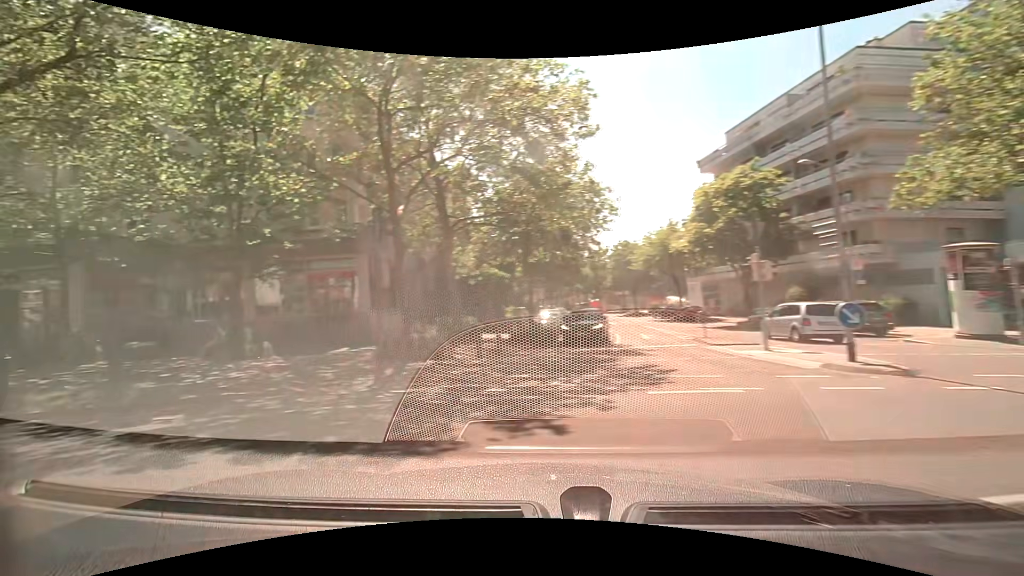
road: tertiary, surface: asphalt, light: Day
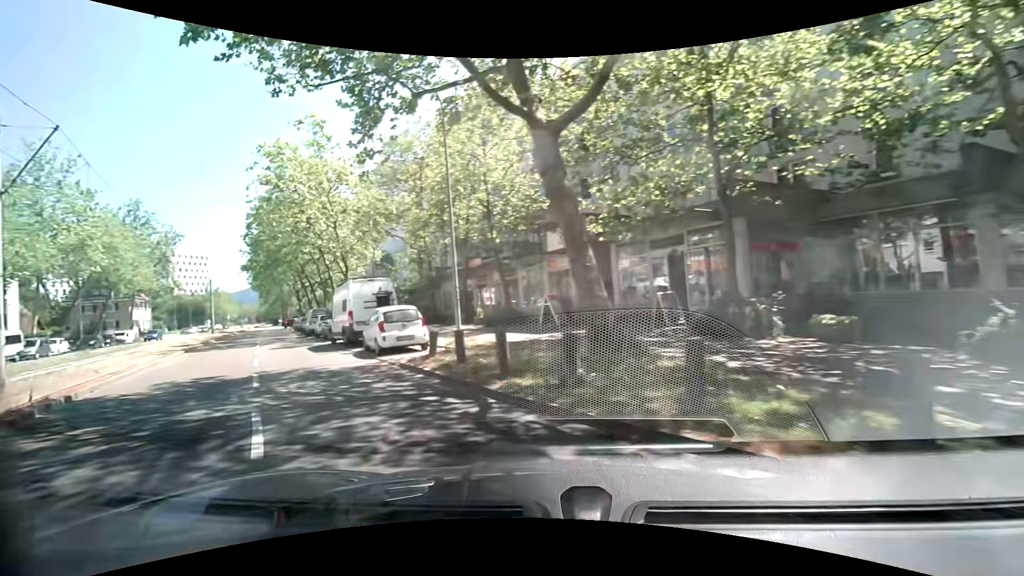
(-4.1, +6.1) m; -59°
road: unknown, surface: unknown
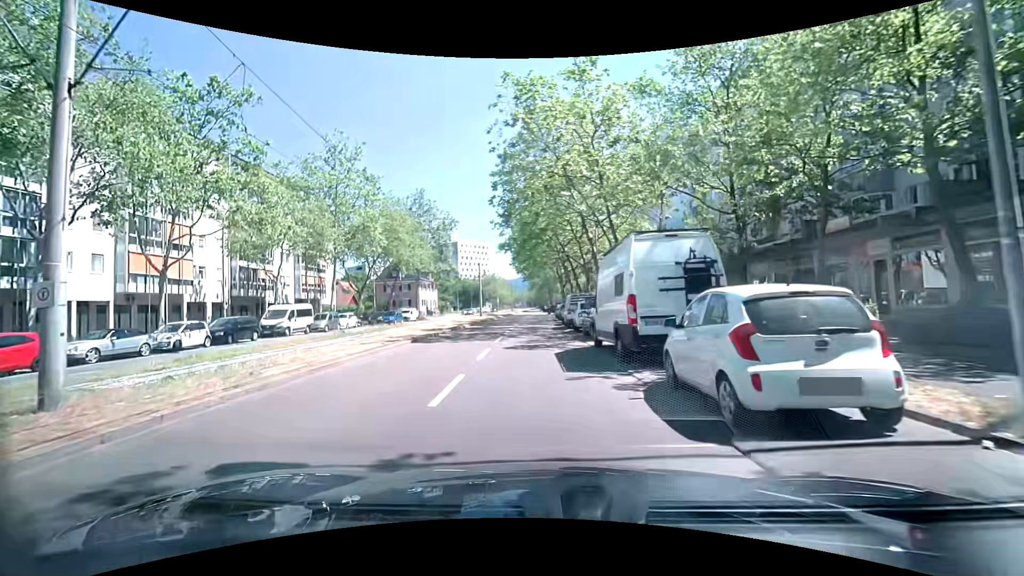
(-3.5, +10.1) m; -30°
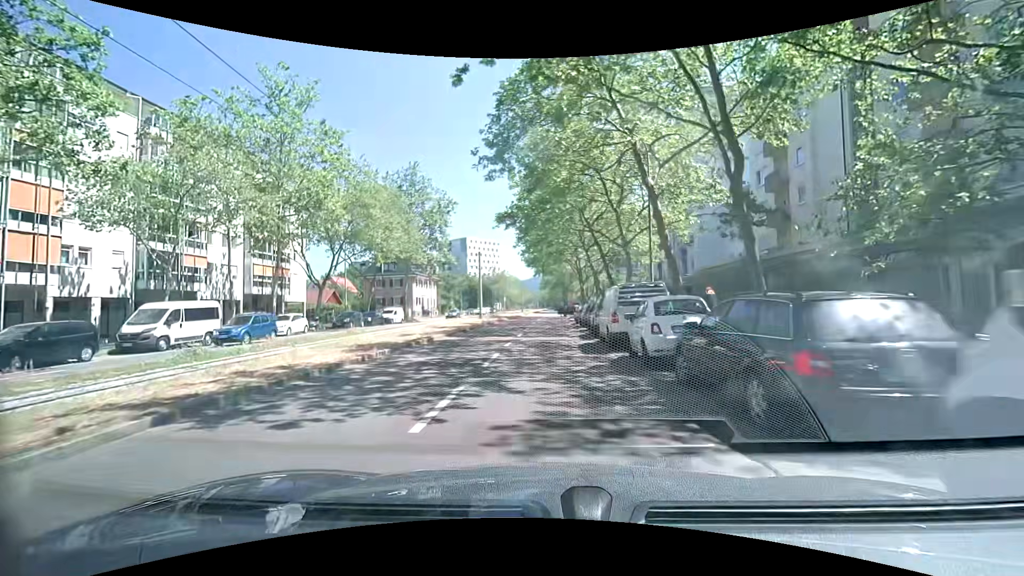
(0.0, +13.5) m; +1°
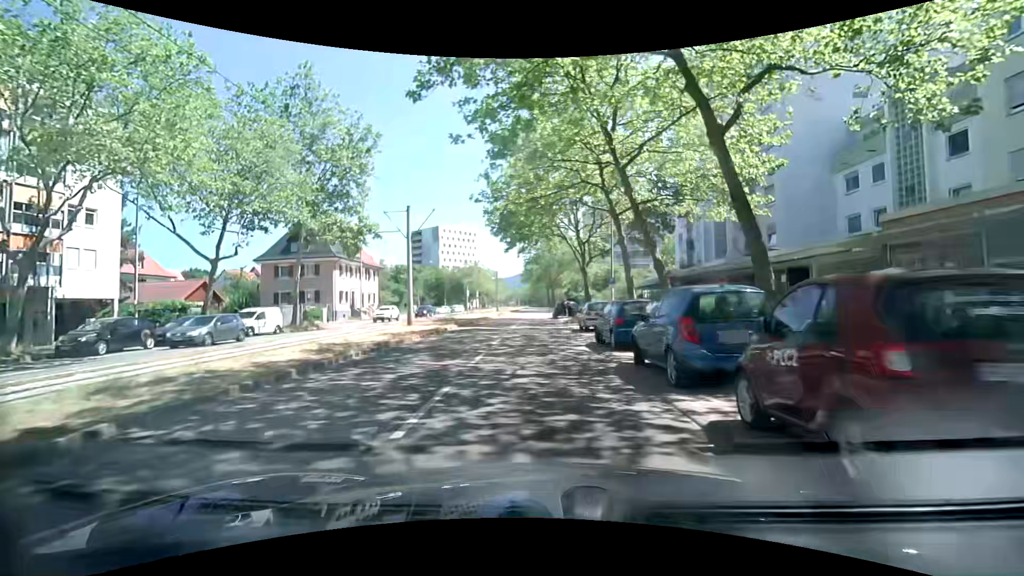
(-0.3, +23.8) m; 0°
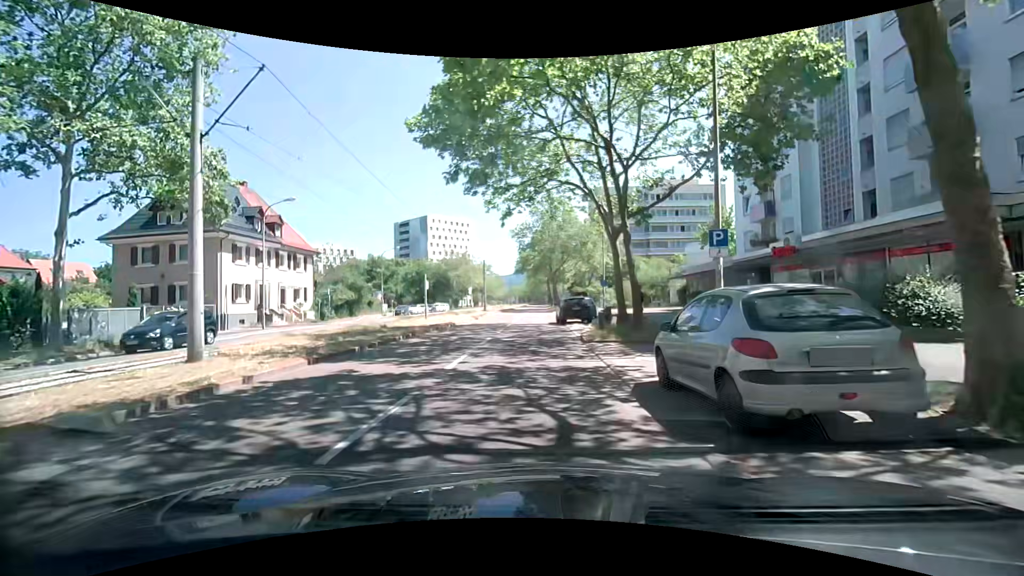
(+0.5, +18.3) m; +1°
